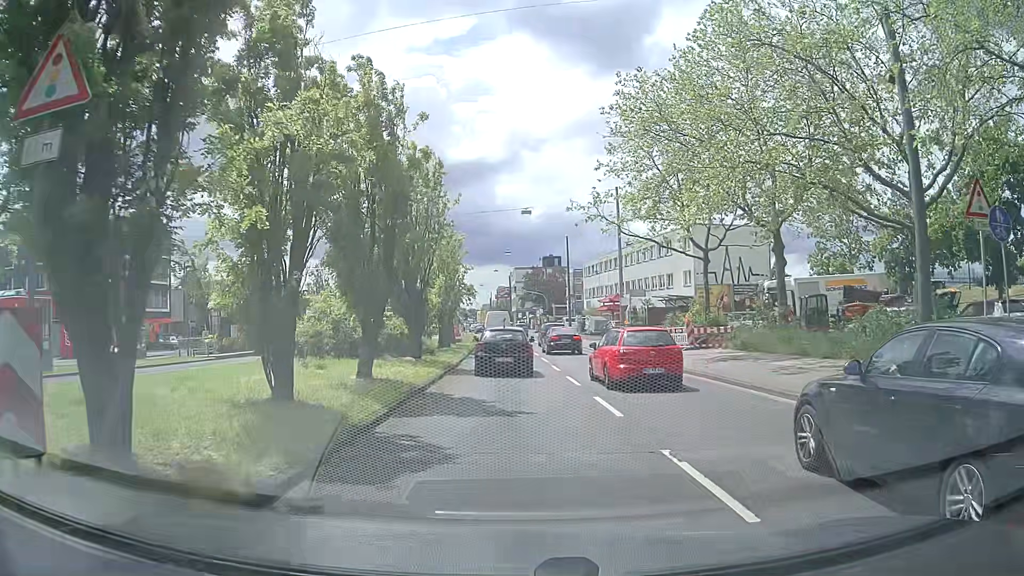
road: primary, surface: asphalt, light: Day
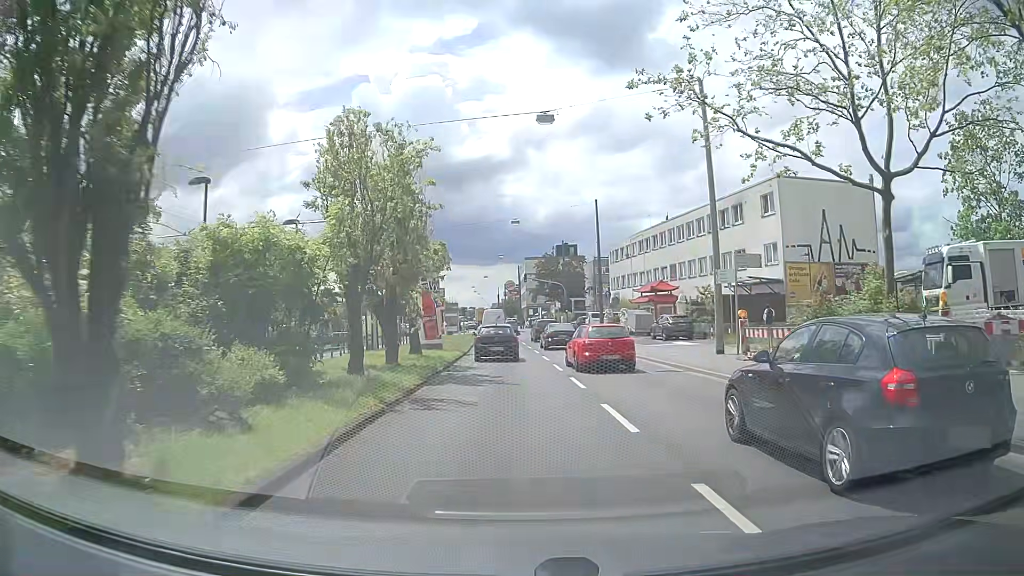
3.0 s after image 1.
(-0.7, +20.3) m; -2°
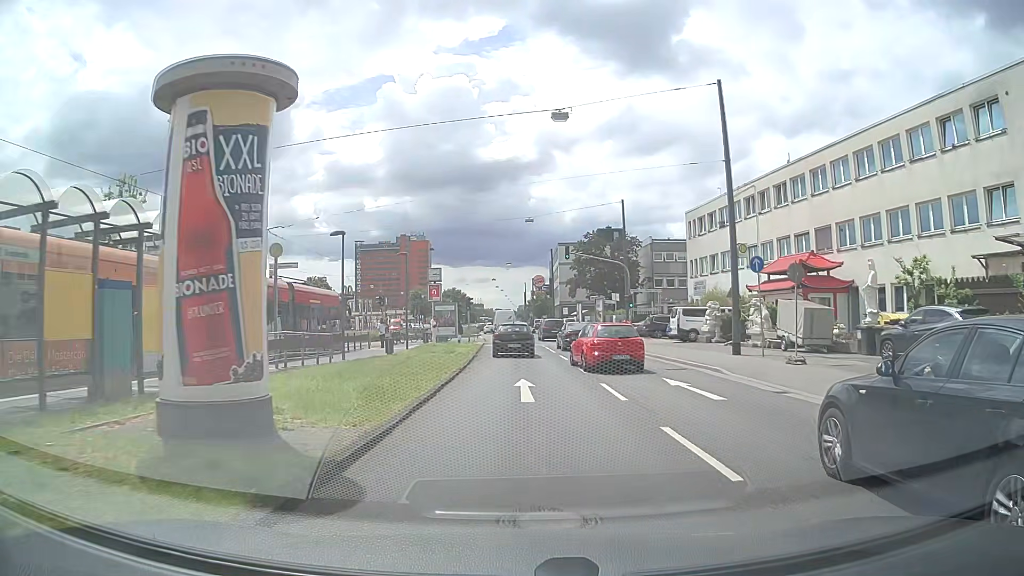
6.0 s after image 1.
(-0.7, +27.6) m; -3°
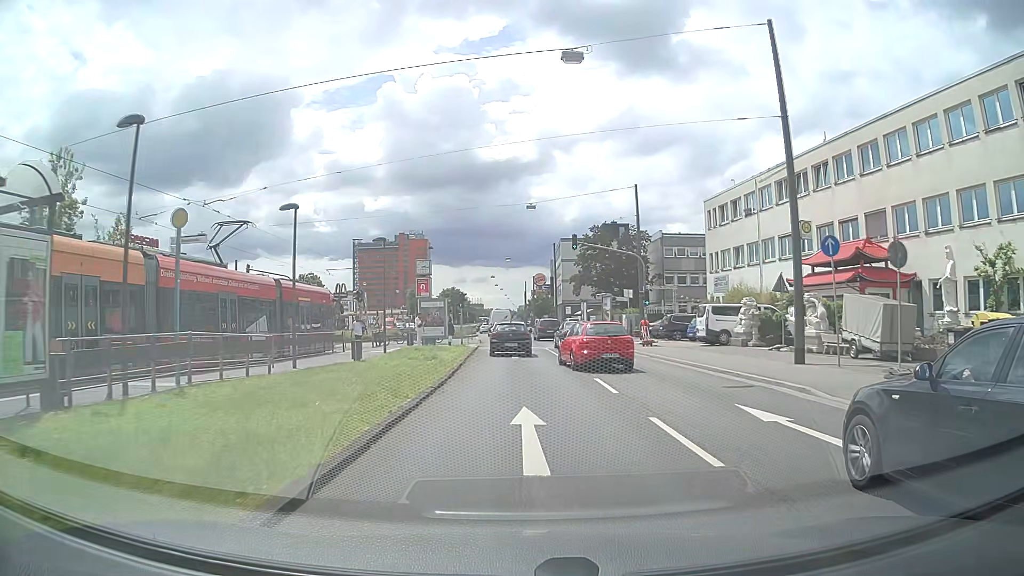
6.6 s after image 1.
(+0.1, +6.0) m; +1°
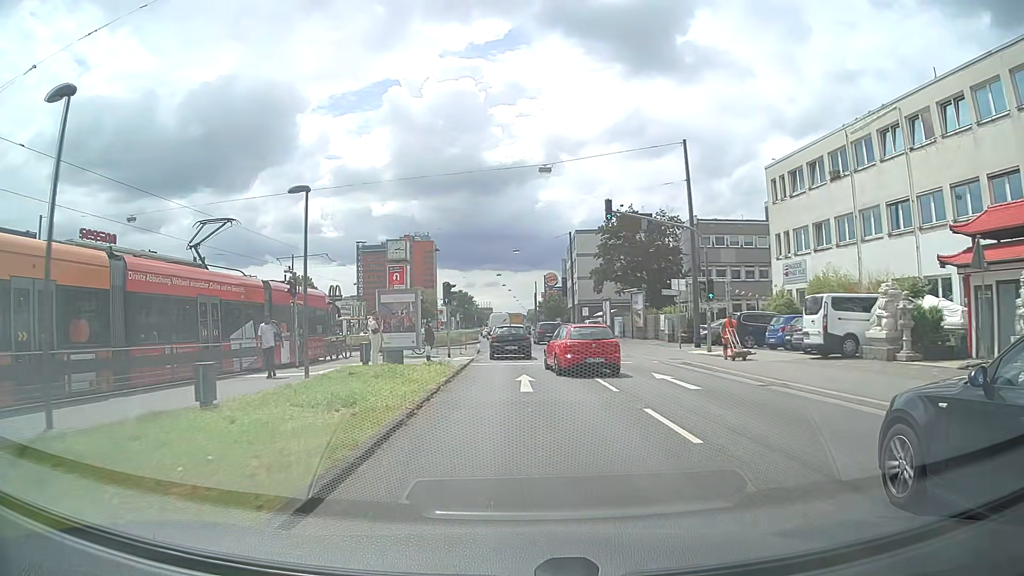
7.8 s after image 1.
(-0.1, +12.4) m; -1°
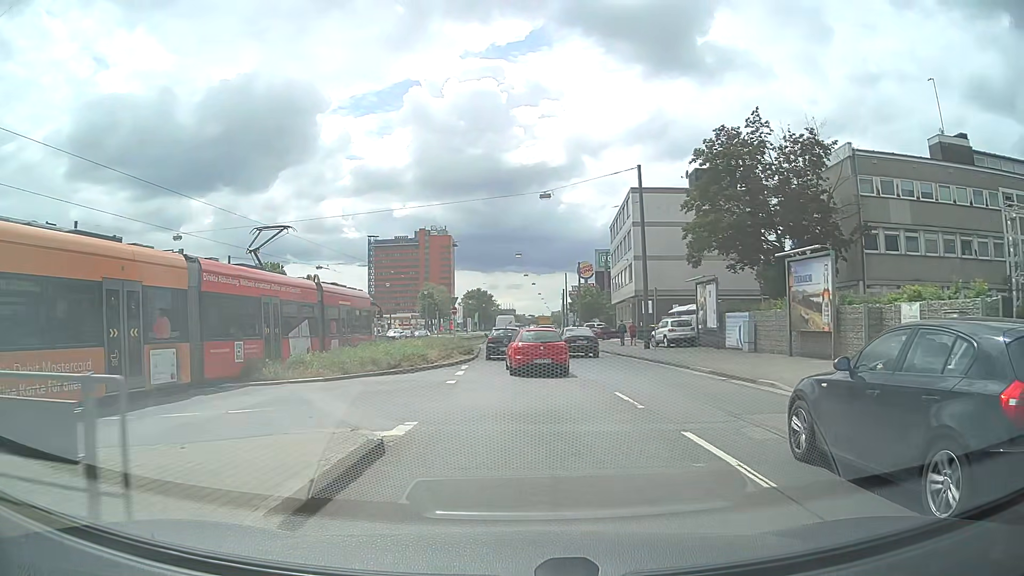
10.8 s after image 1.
(-0.4, +29.3) m; -3°
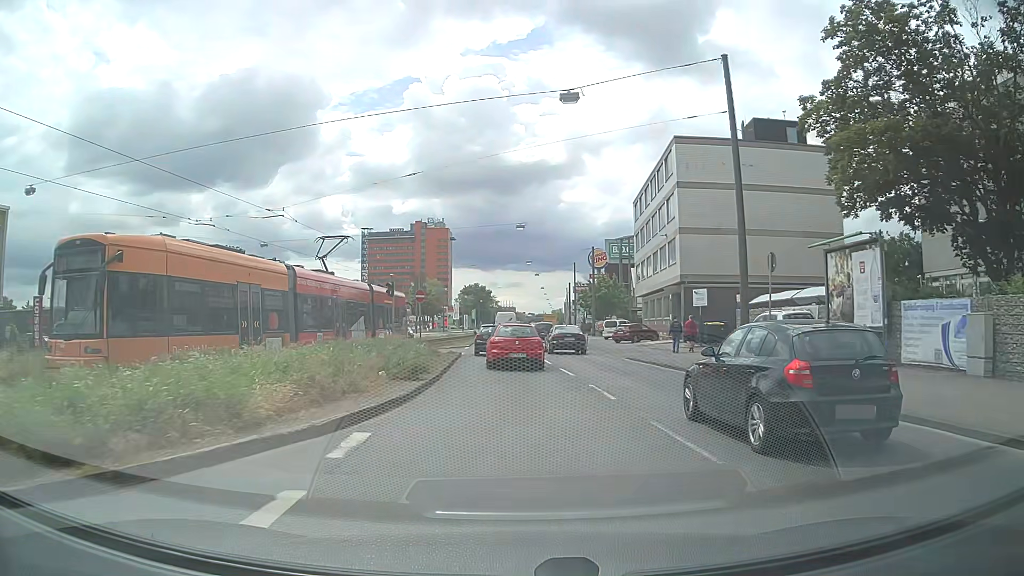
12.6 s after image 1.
(0.0, +17.0) m; +1°
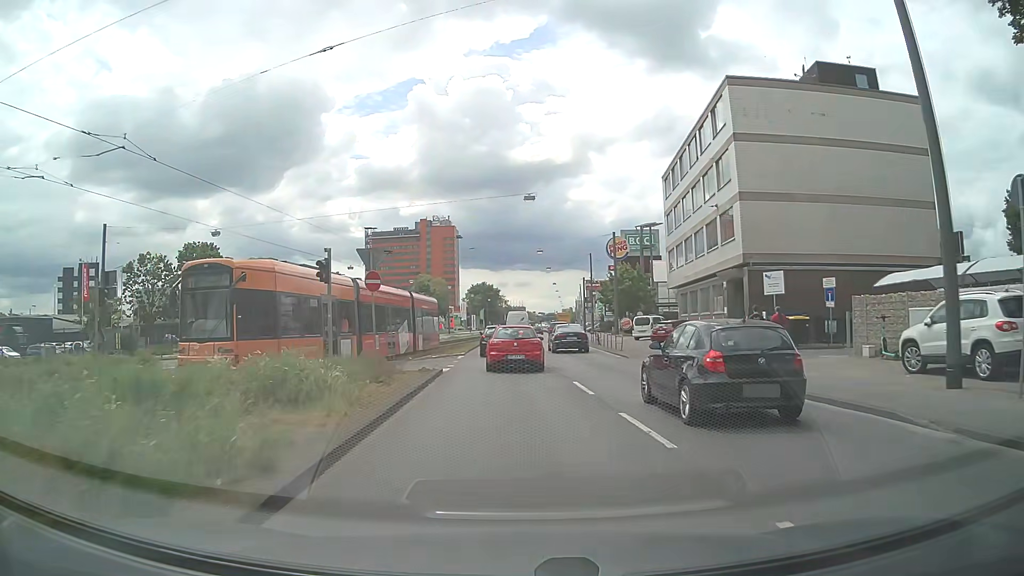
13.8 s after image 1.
(-0.1, +11.2) m; -1°
(0, +10) (-1, +20) (-1, +30) (-1, +40) (-1, +50) (0, +60) (0, +70) (+1, +80) (+2, +90) (+2, +100) m
